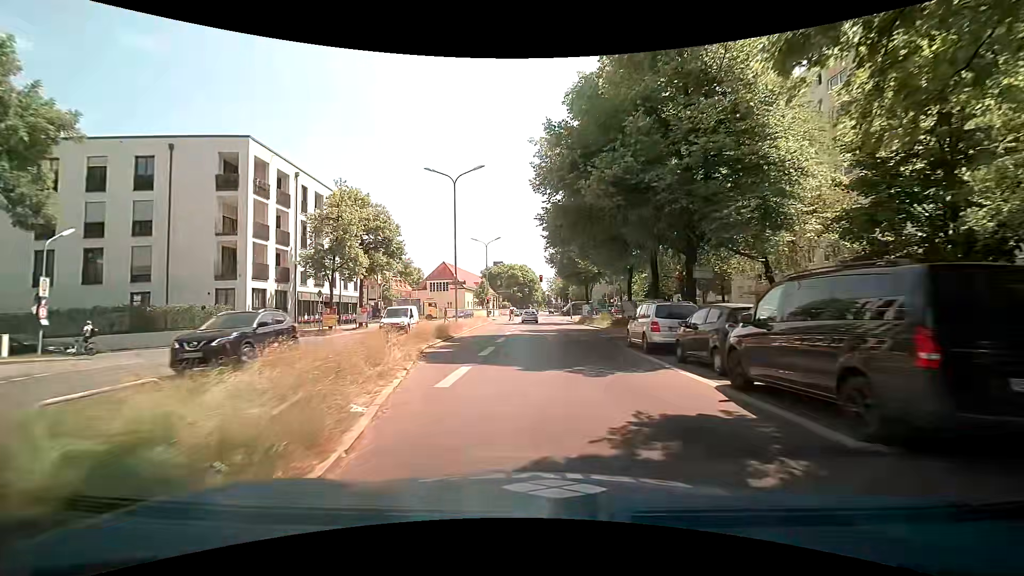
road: secondary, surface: asphalt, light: Day
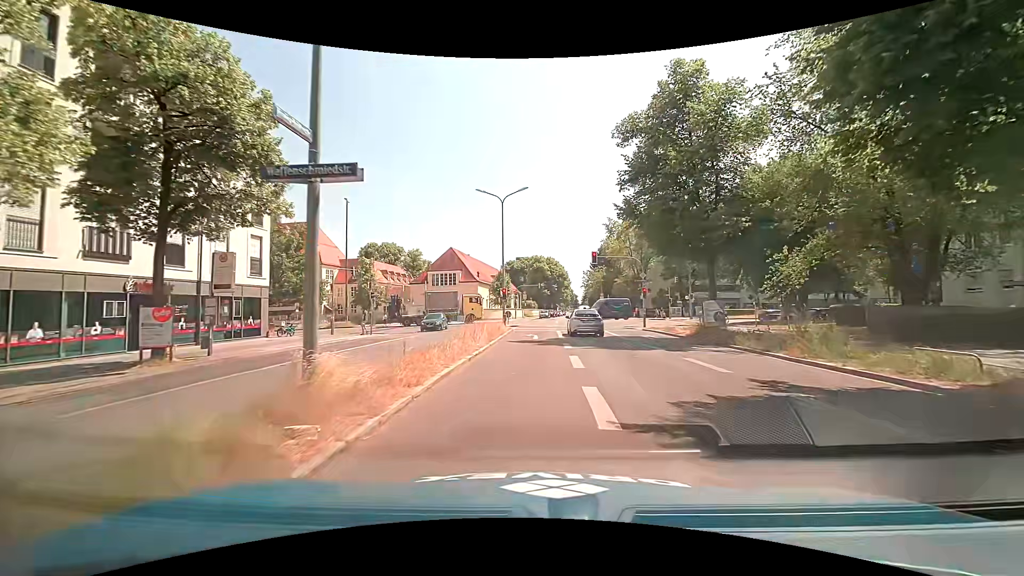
(-1.5, +26.6) m; -1°
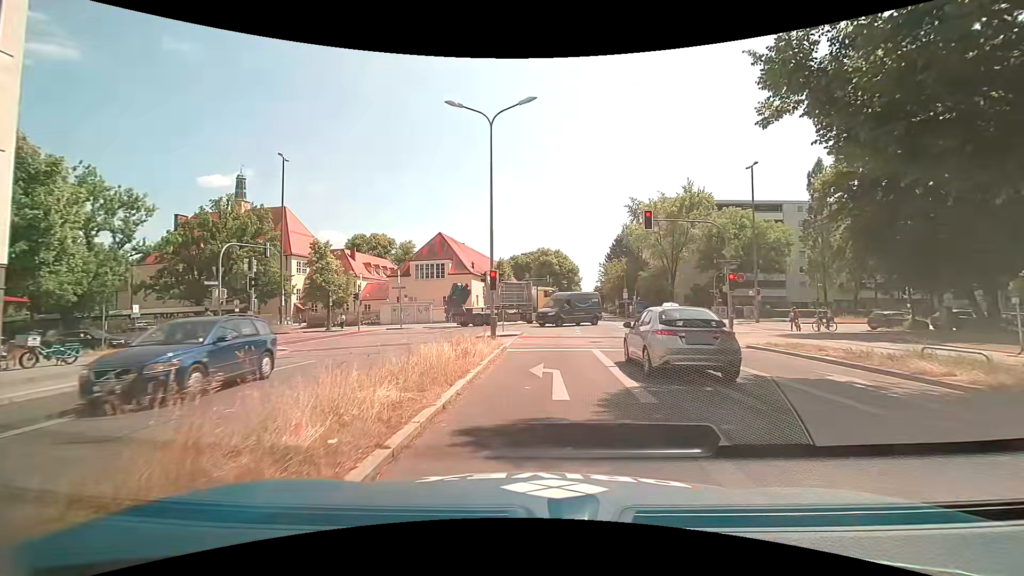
(-0.4, +16.1) m; -2°
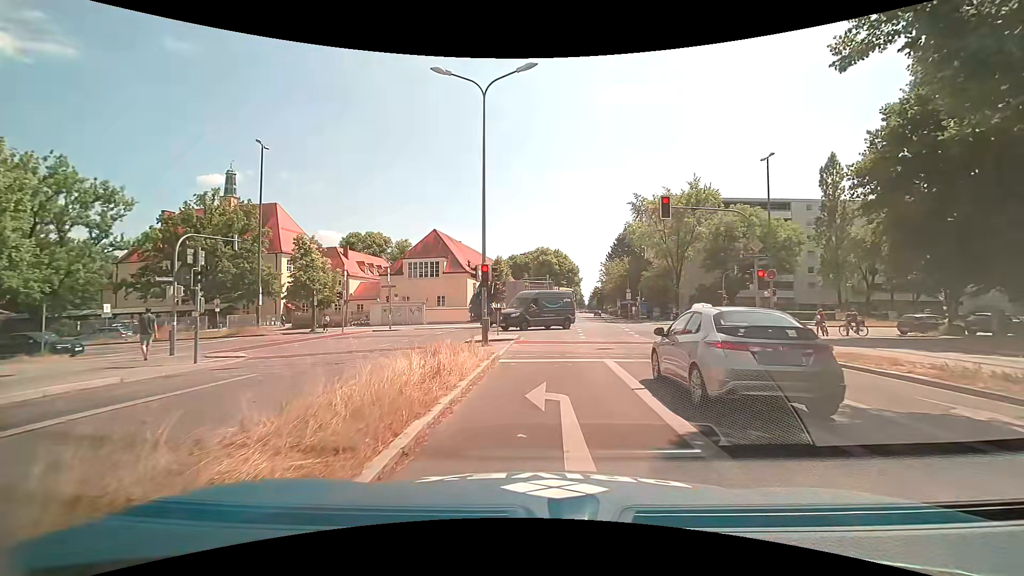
(0.0, +3.1) m; 0°
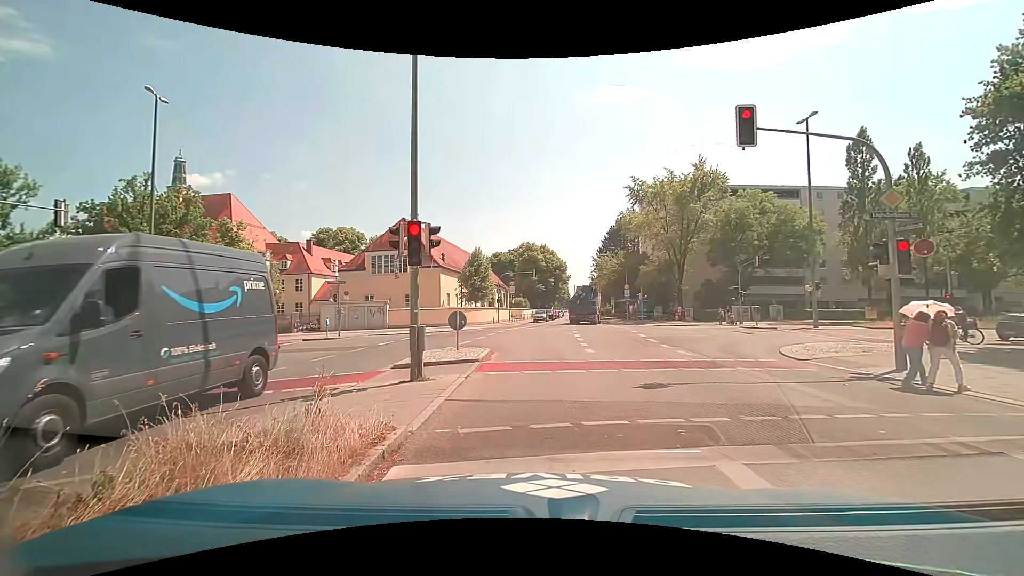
(+0.1, +8.6) m; 0°
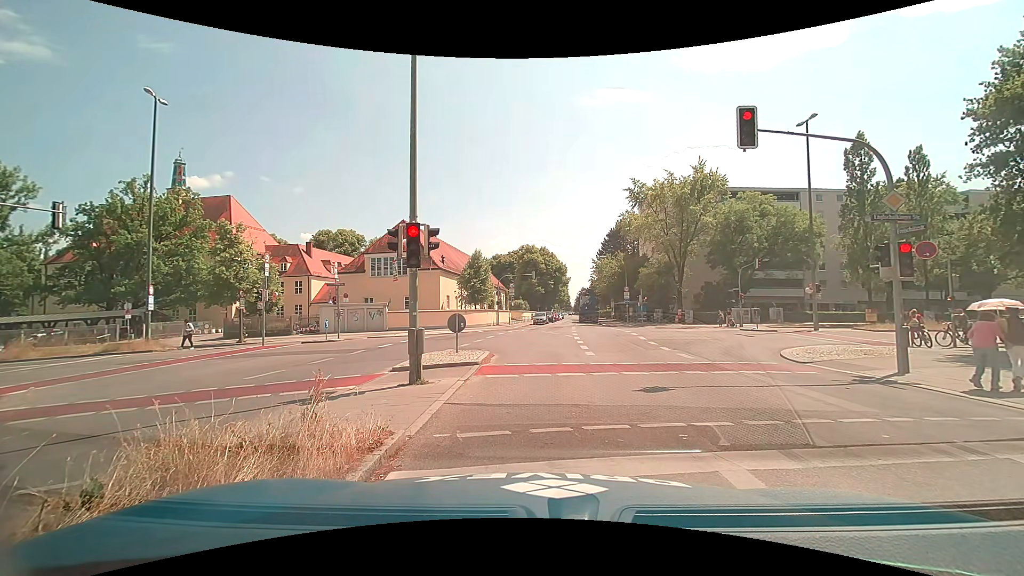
(0.0, +0.2) m; 0°
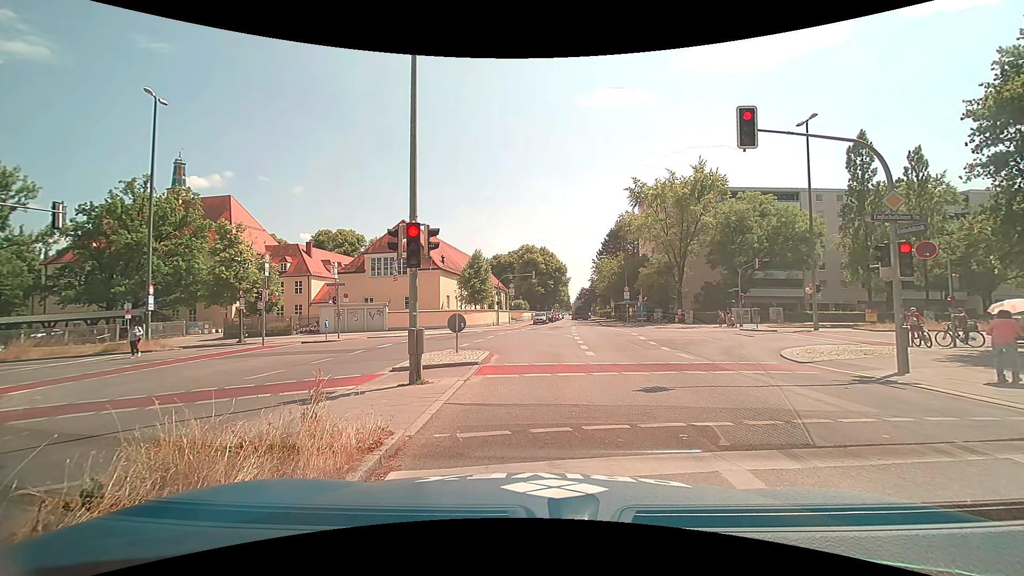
(0.0, 0.0) m; 0°
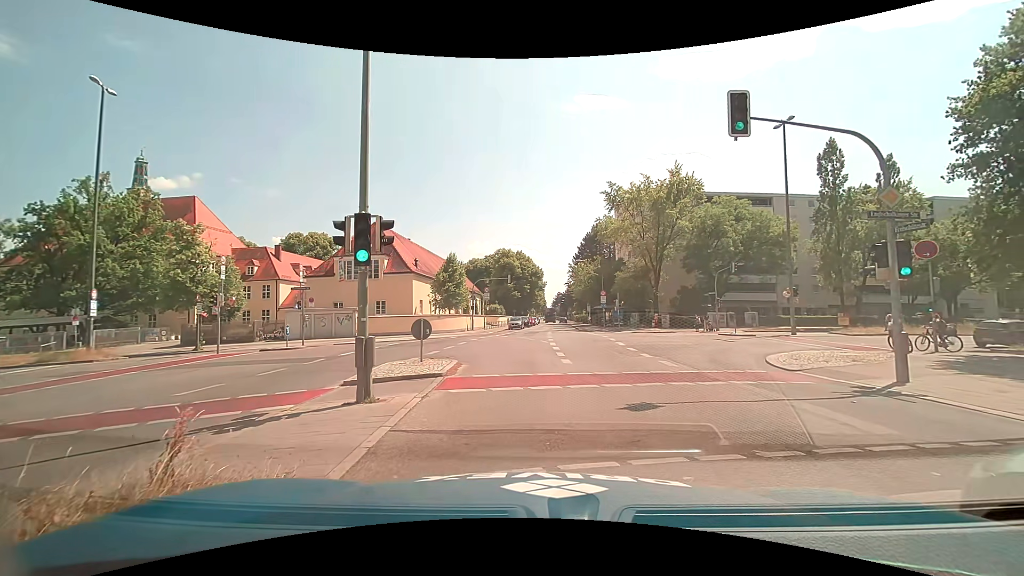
(0.0, +1.4) m; +4°
